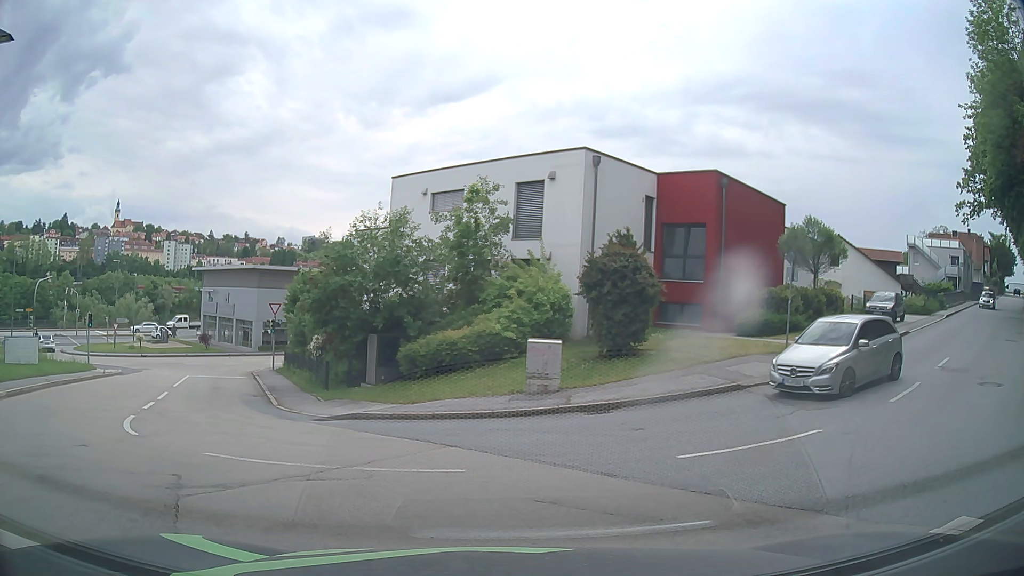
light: Day
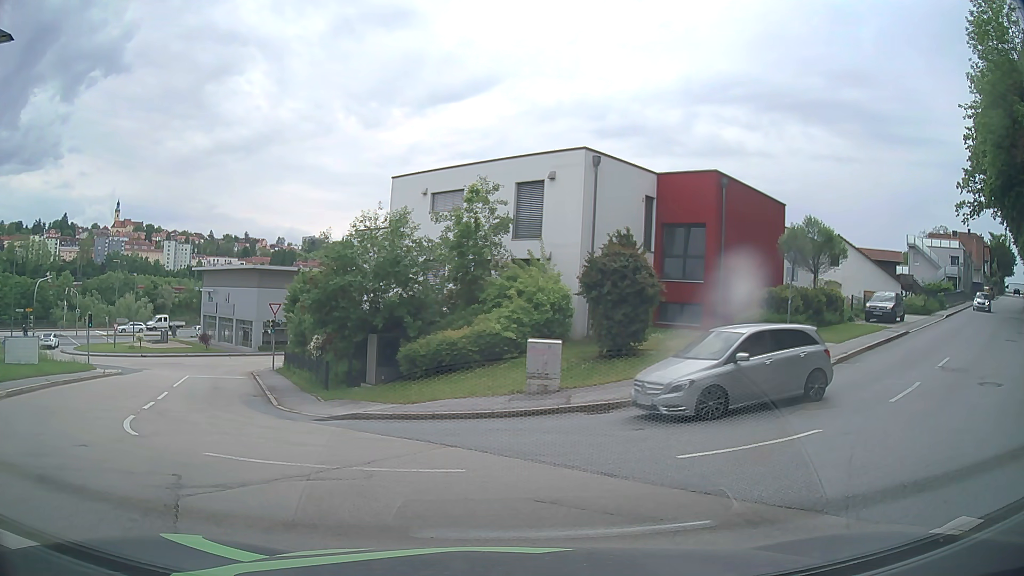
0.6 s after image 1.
(0.0, 0.0) m; 0°
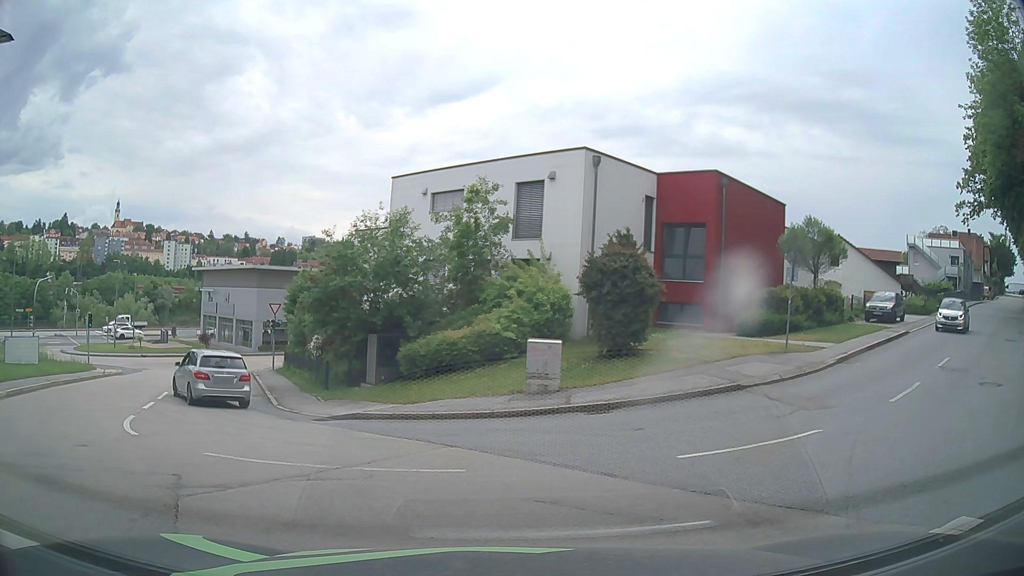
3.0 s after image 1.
(0.0, 0.0) m; 0°
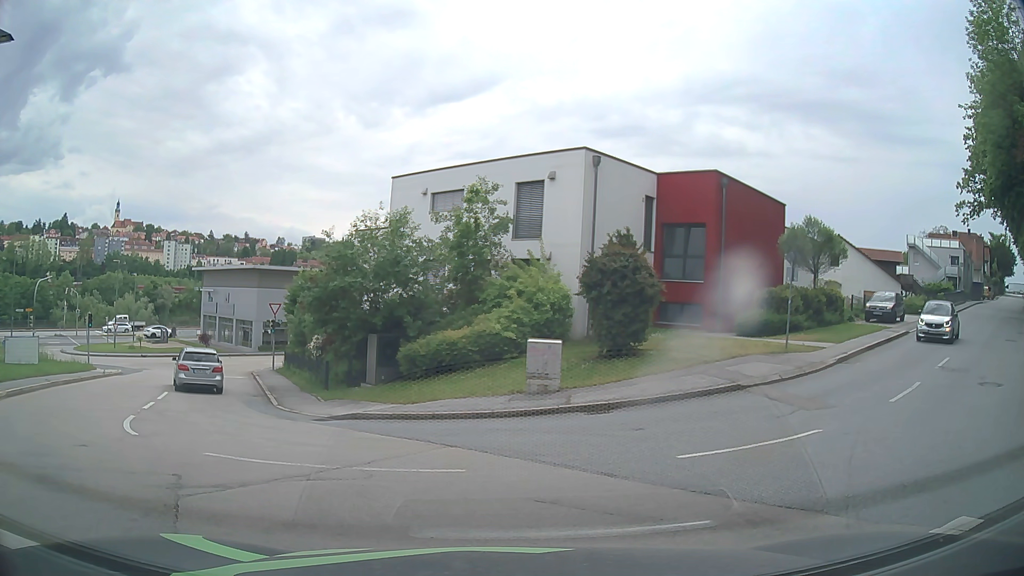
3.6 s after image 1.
(0.0, 0.0) m; 0°
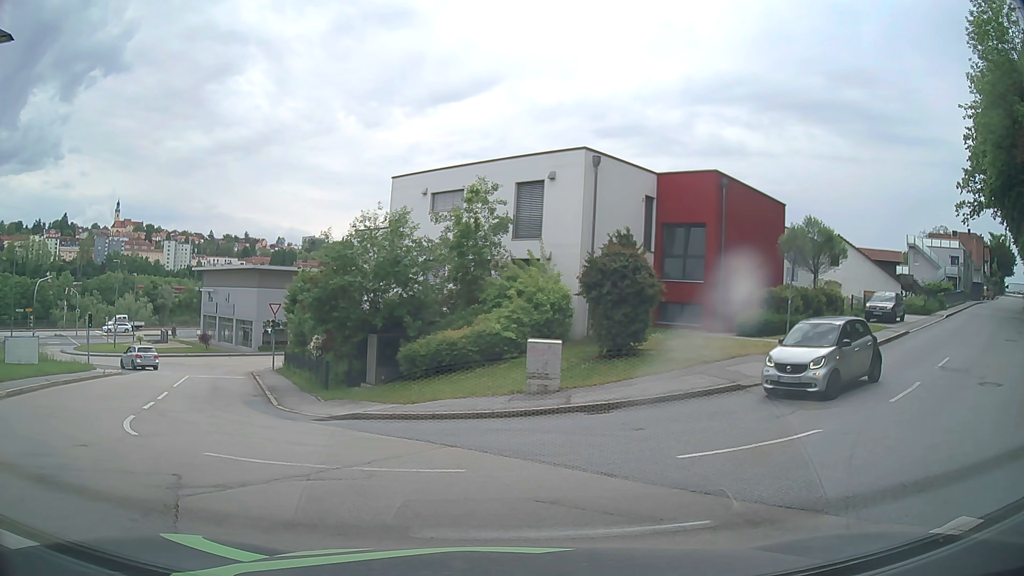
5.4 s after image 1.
(0.0, 0.0) m; 0°
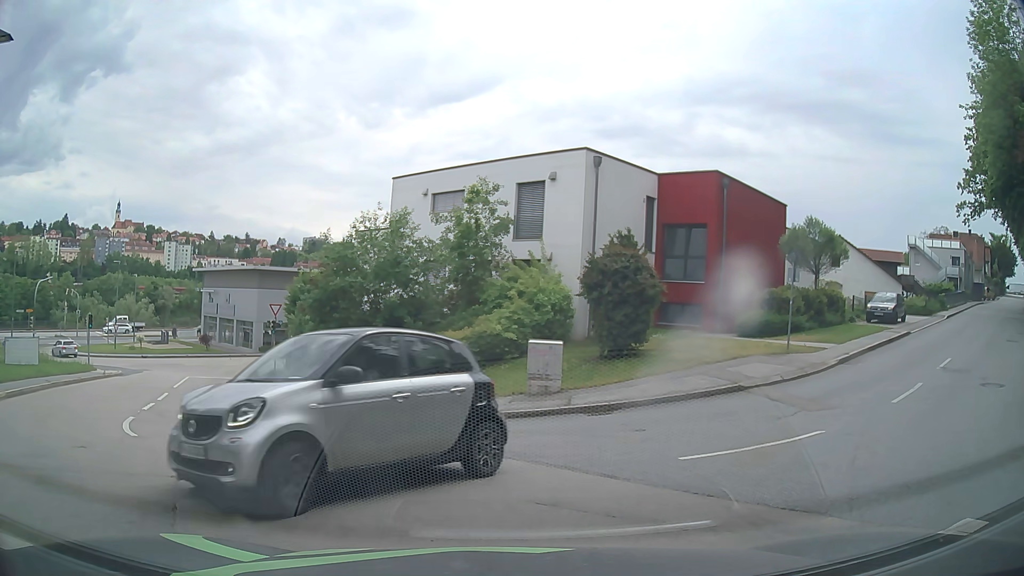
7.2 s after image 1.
(0.0, 0.0) m; 0°
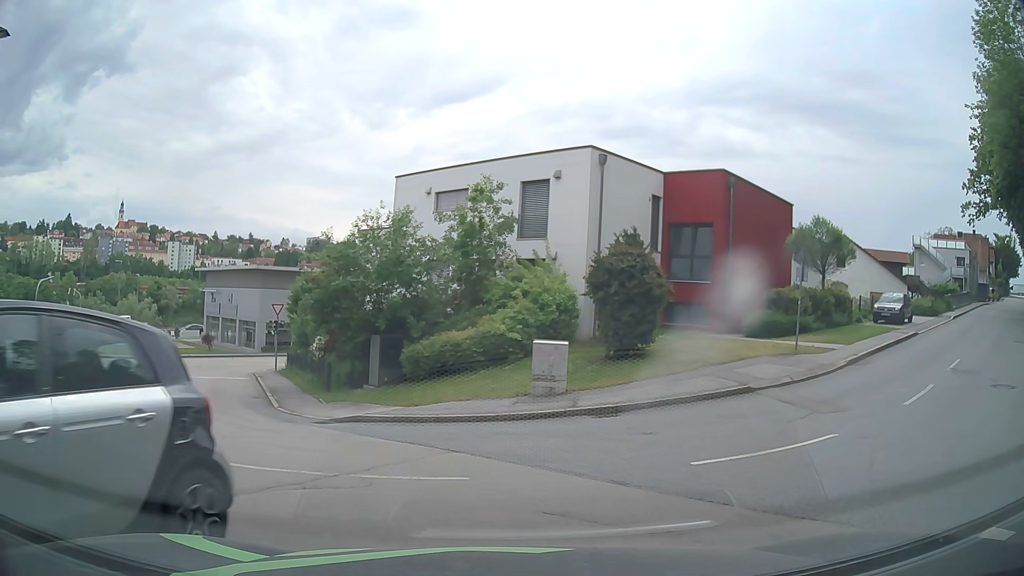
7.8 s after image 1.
(0.0, +0.4) m; 0°
